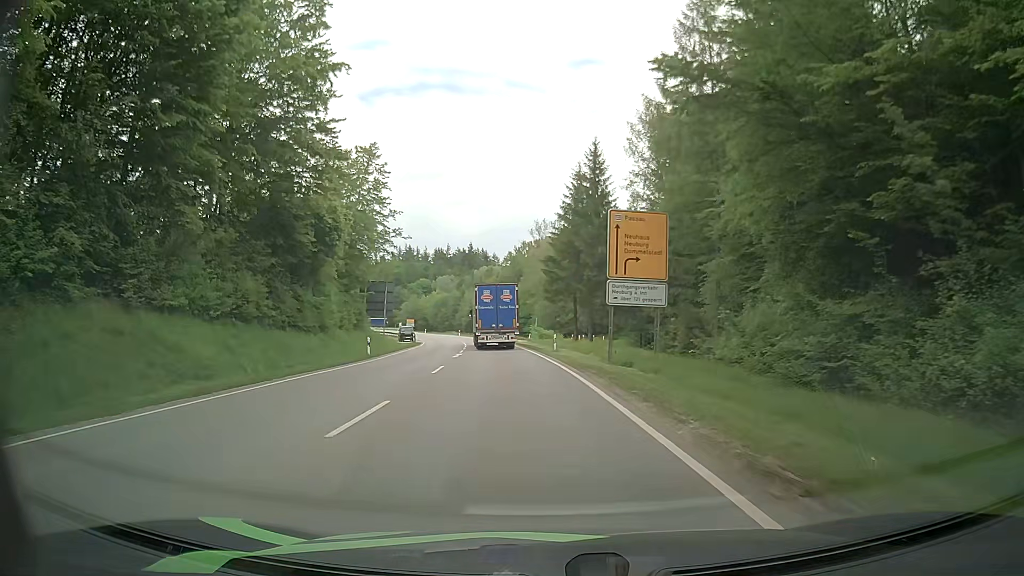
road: secondary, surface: asphalt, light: Day
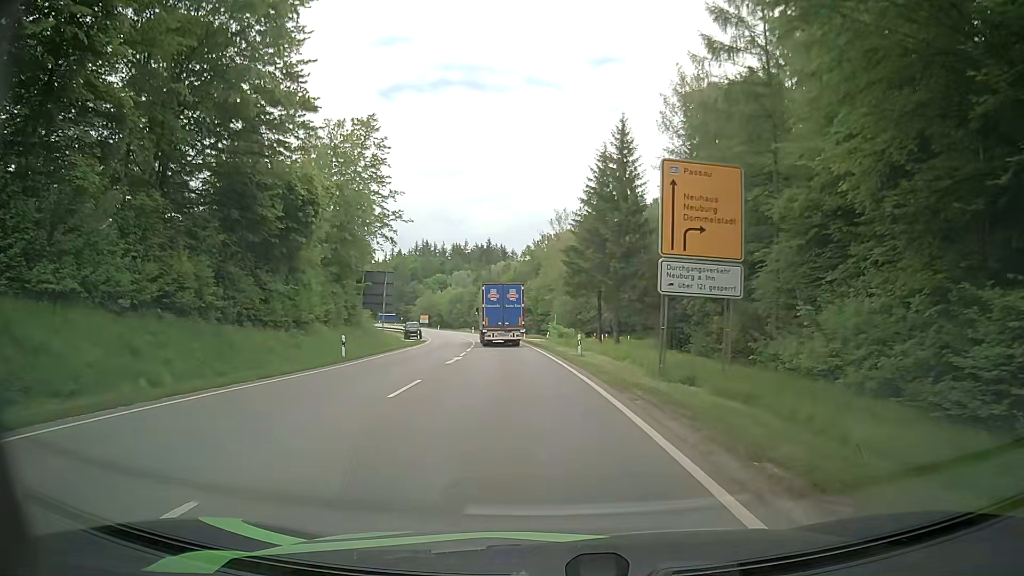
(-0.1, +7.8) m; -2°
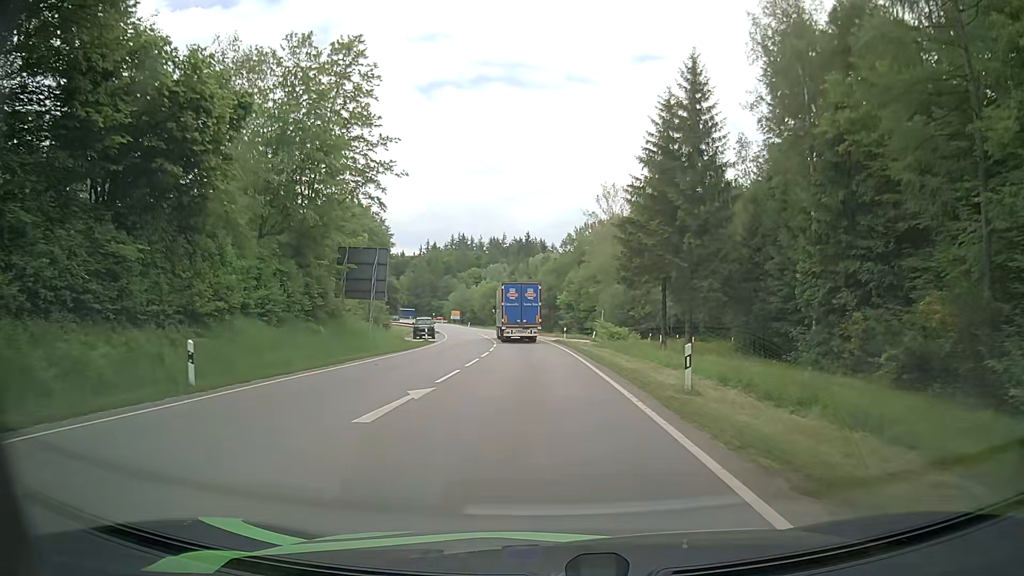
(-0.4, +15.9) m; -3°
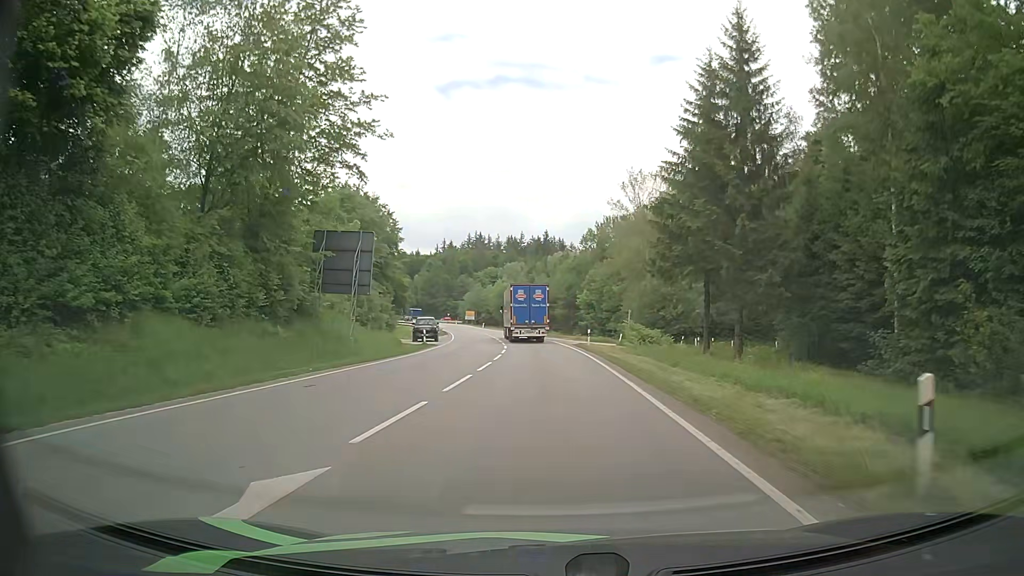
(-0.1, +8.1) m; -1°
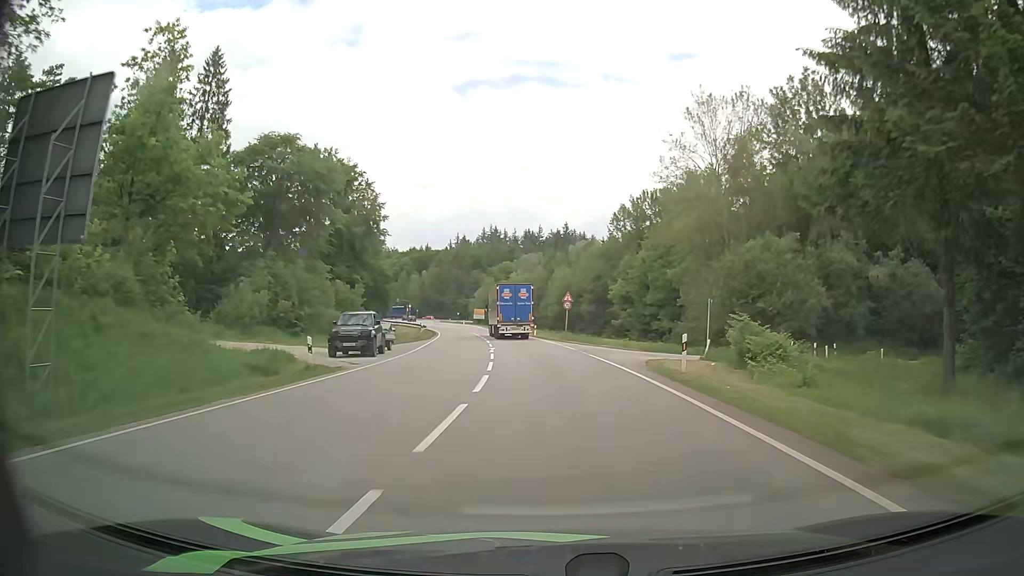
(-0.8, +24.7) m; -2°
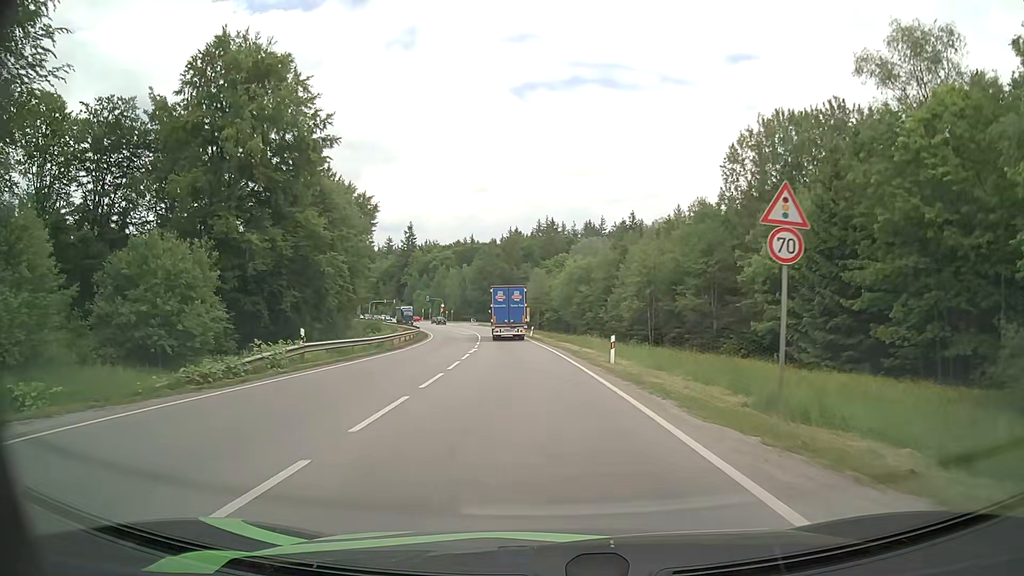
(-1.1, +41.1) m; -5°
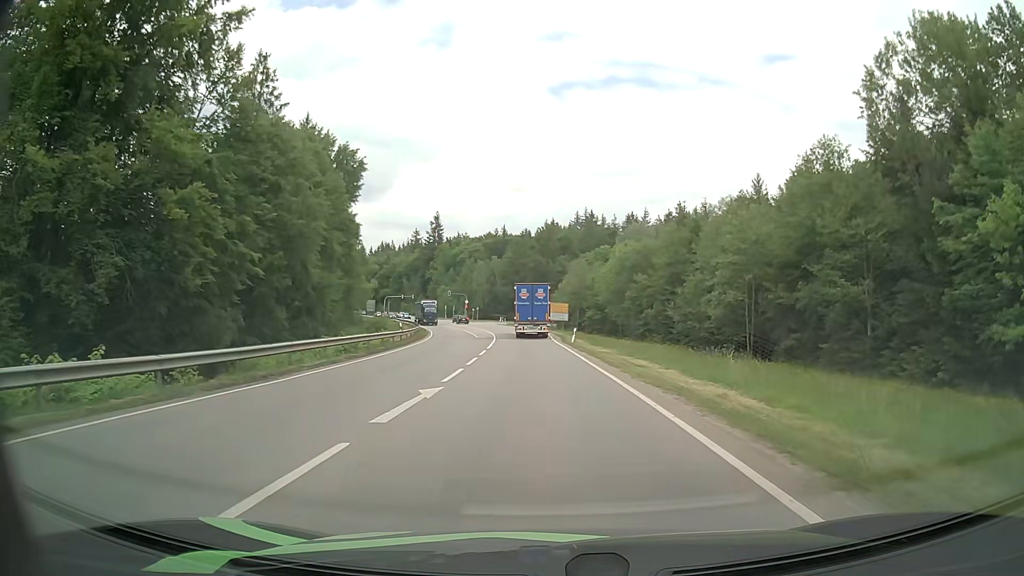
(-0.9, +23.0) m; -3°
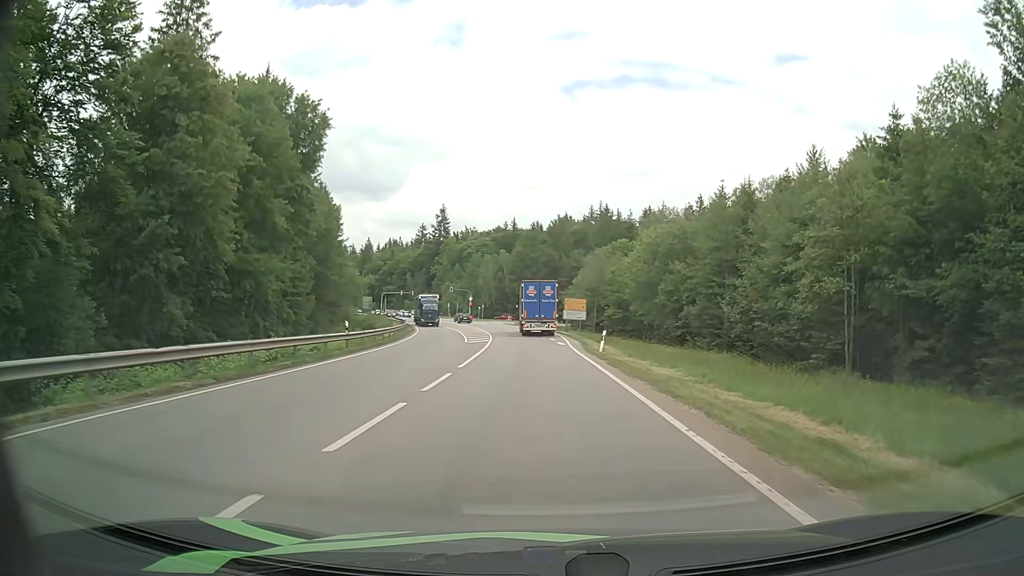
(-0.1, +14.6) m; -1°
(0, +10) (0, +20) (-1, +30) (-1, +40) (-2, +50) (-3, +60) (-5, +70) (-6, +80) (-8, +89) (-10, +99) m
